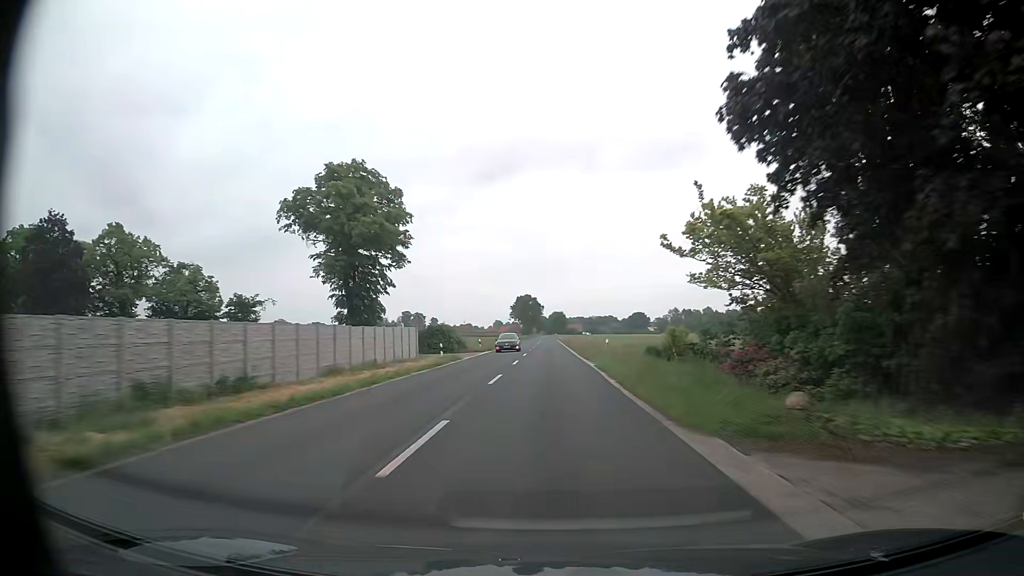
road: secondary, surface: asphalt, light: Day
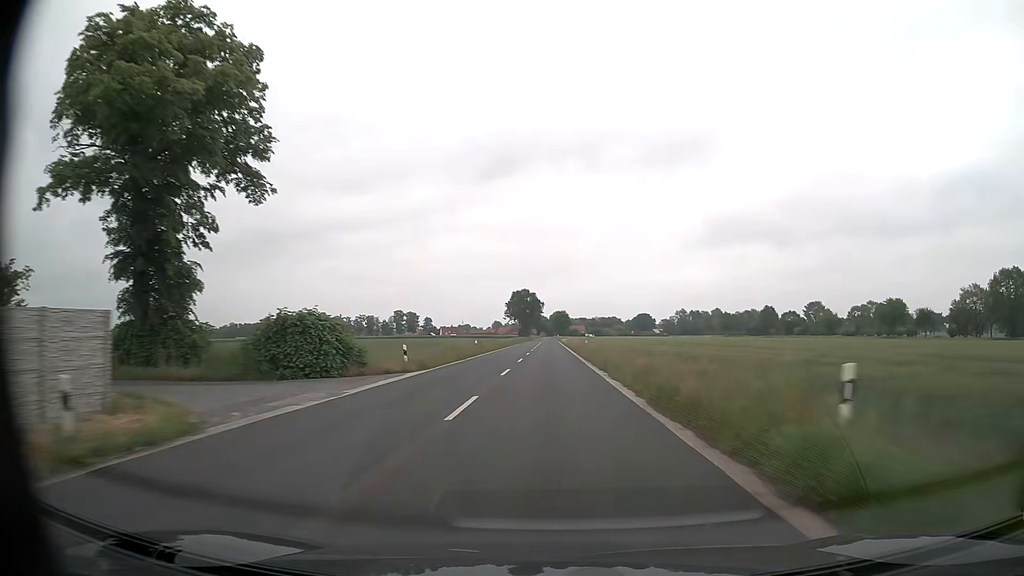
(+0.1, +31.8) m; 0°
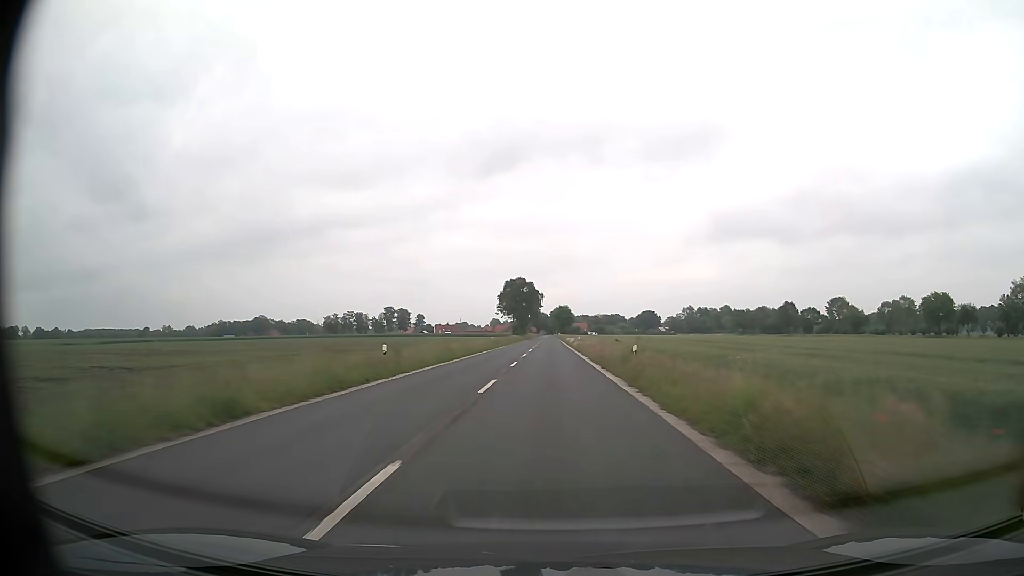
(0.0, +31.8) m; 0°
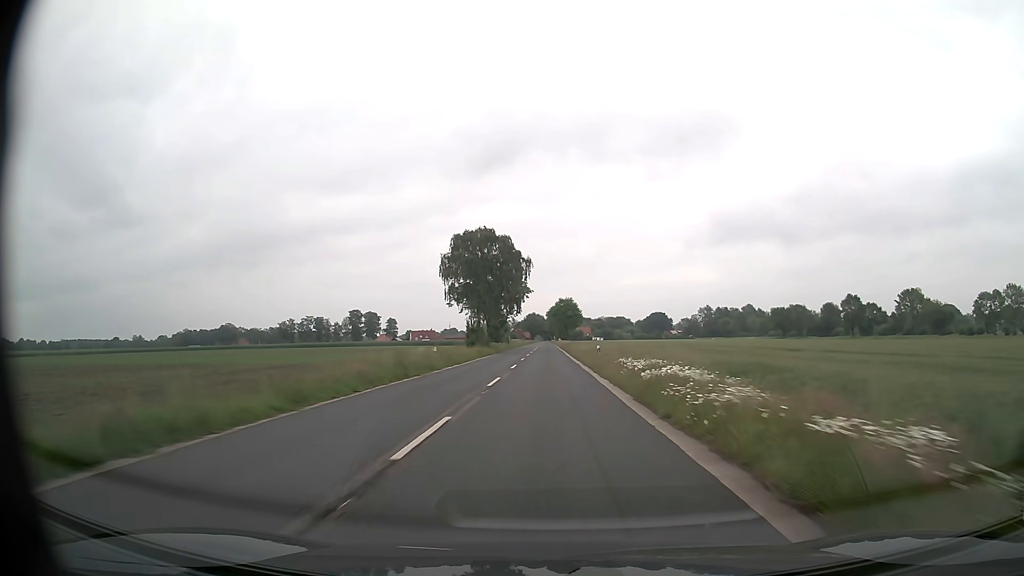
(+0.3, +79.4) m; 0°
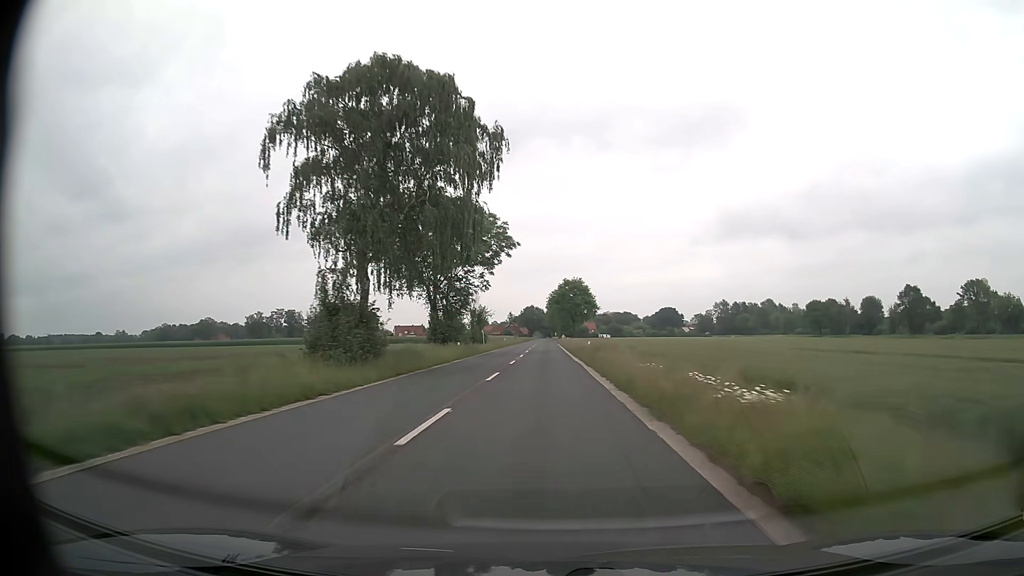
(0.0, +47.5) m; 0°
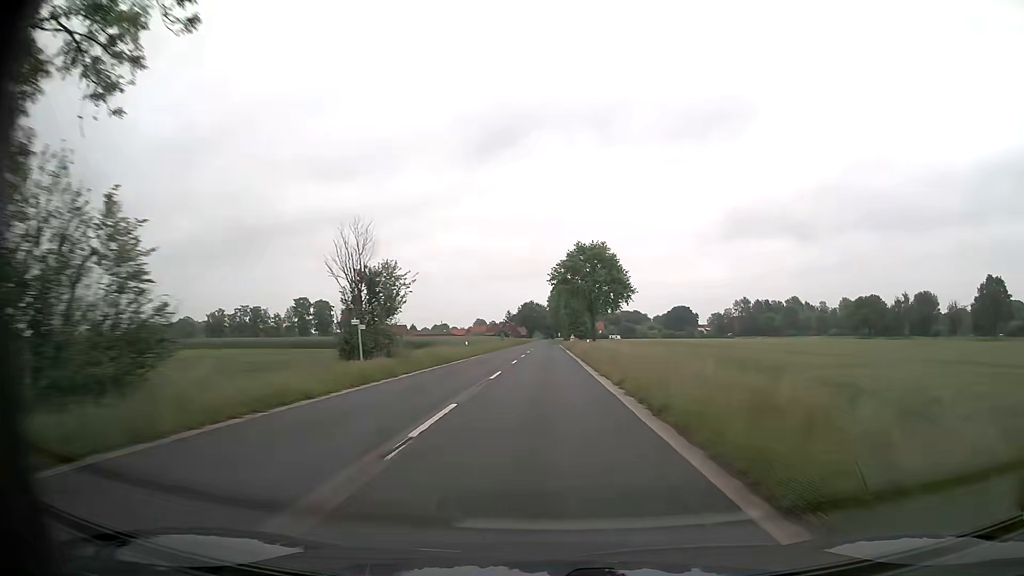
(-0.1, +47.4) m; 0°
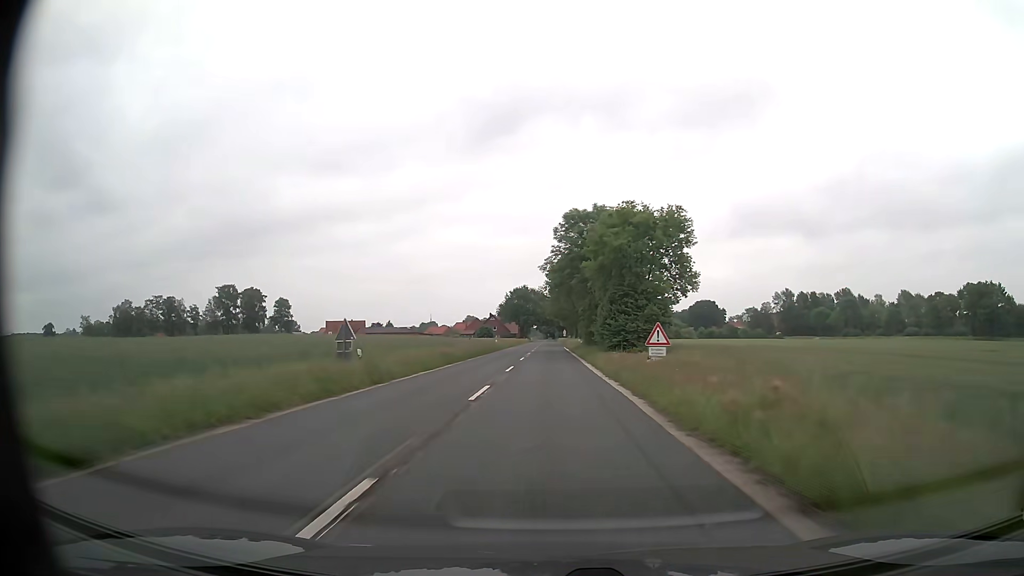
(+0.1, +78.8) m; 0°
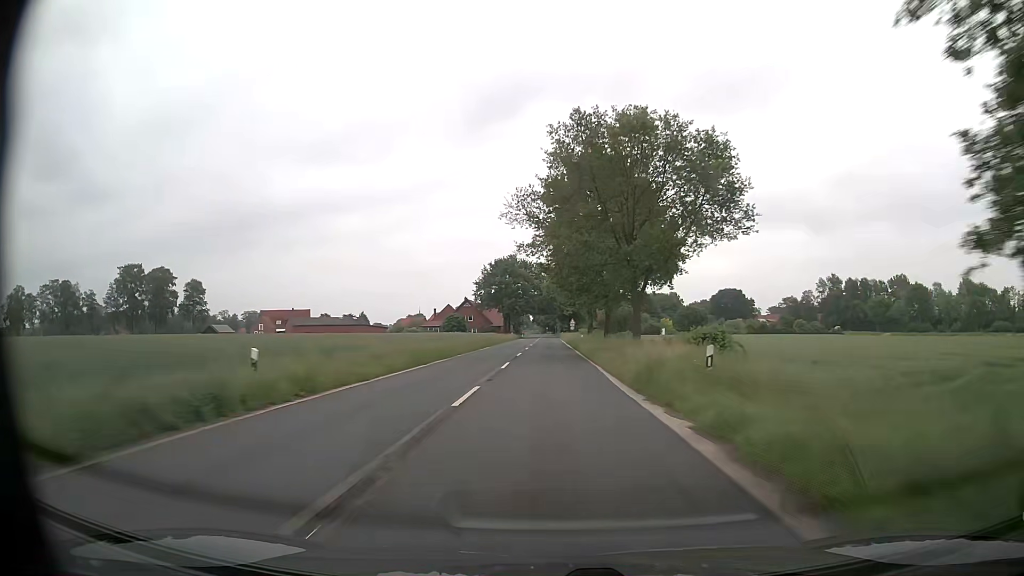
(+0.1, +62.3) m; 0°
(0, +10) (0, +20) (0, +30) (0, +40) (0, +50) (0, +60) (0, +70) (0, +80) (0, +90) (0, +100) m
